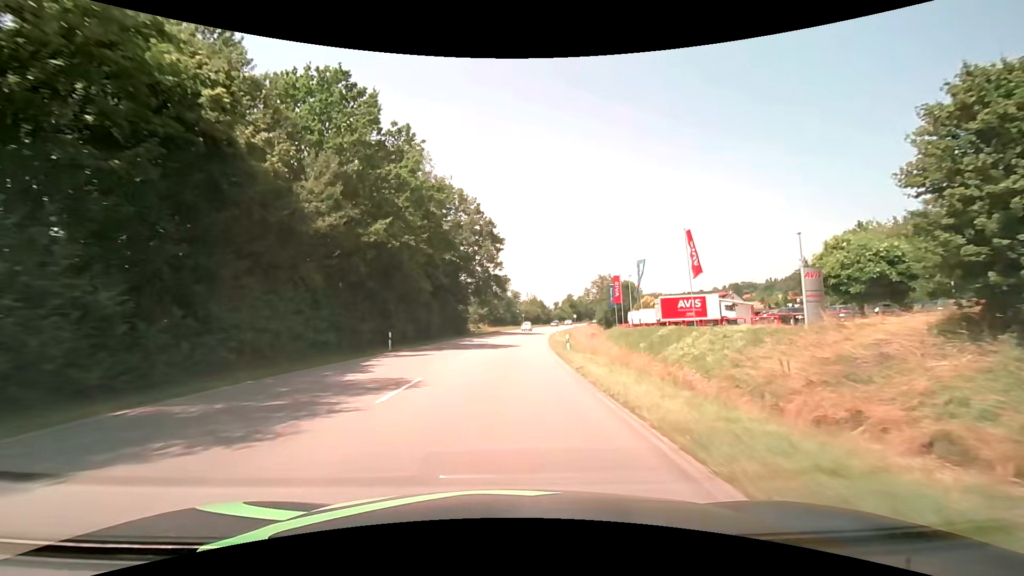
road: primary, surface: asphalt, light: Day
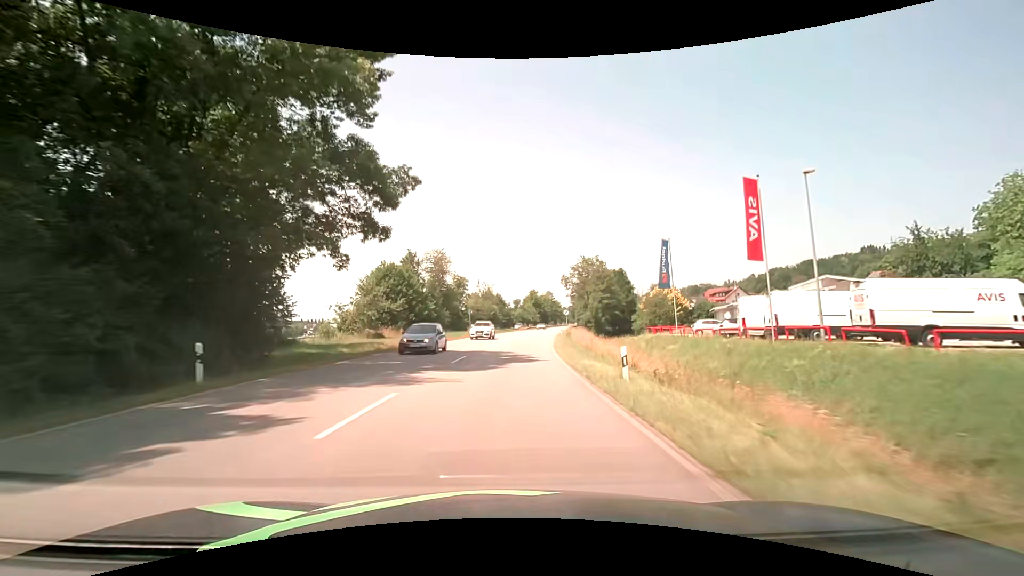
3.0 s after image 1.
(+2.2, +50.1) m; +5°
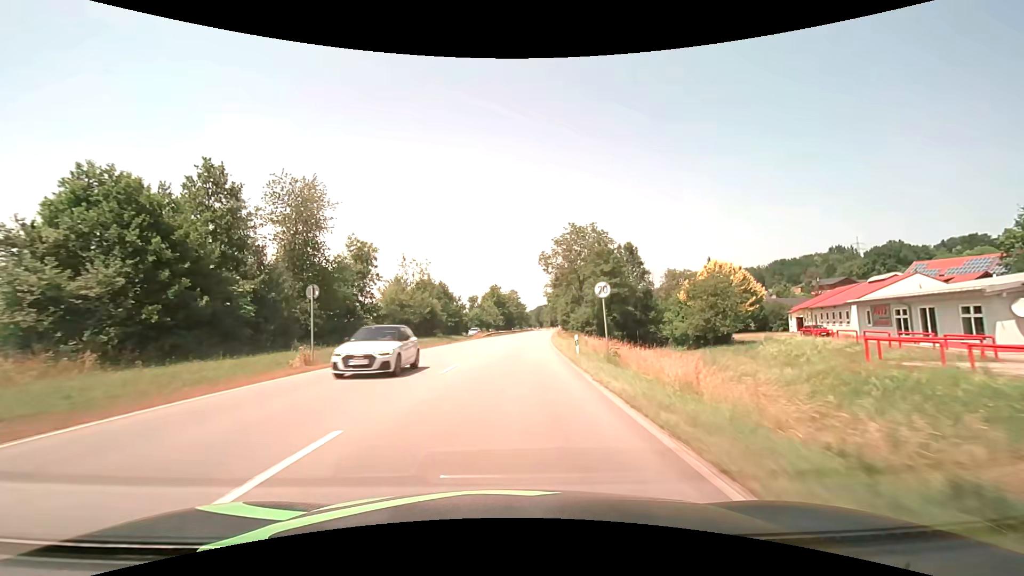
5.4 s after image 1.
(+1.7, +39.1) m; +5°
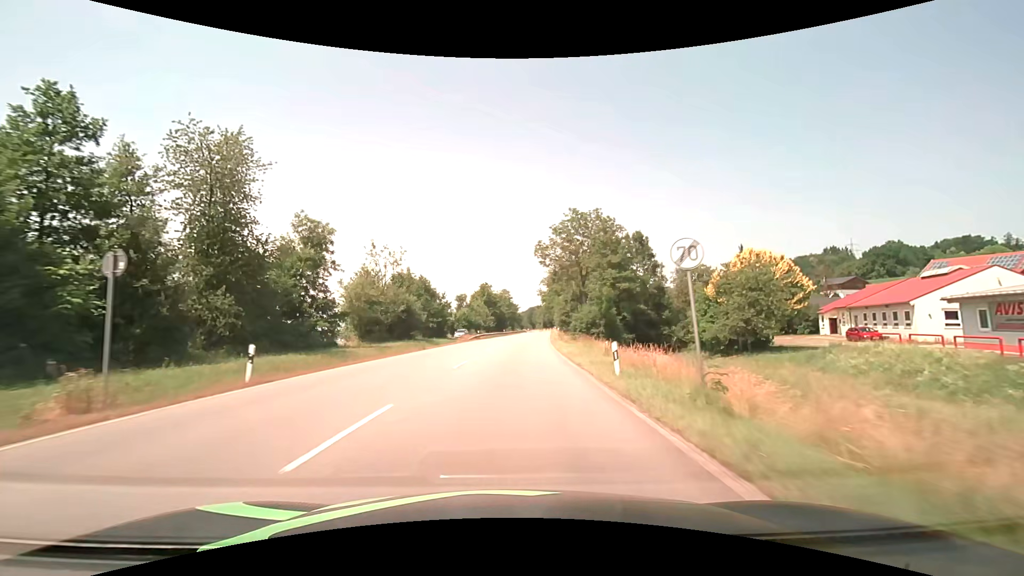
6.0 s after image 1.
(+0.1, +9.7) m; +1°
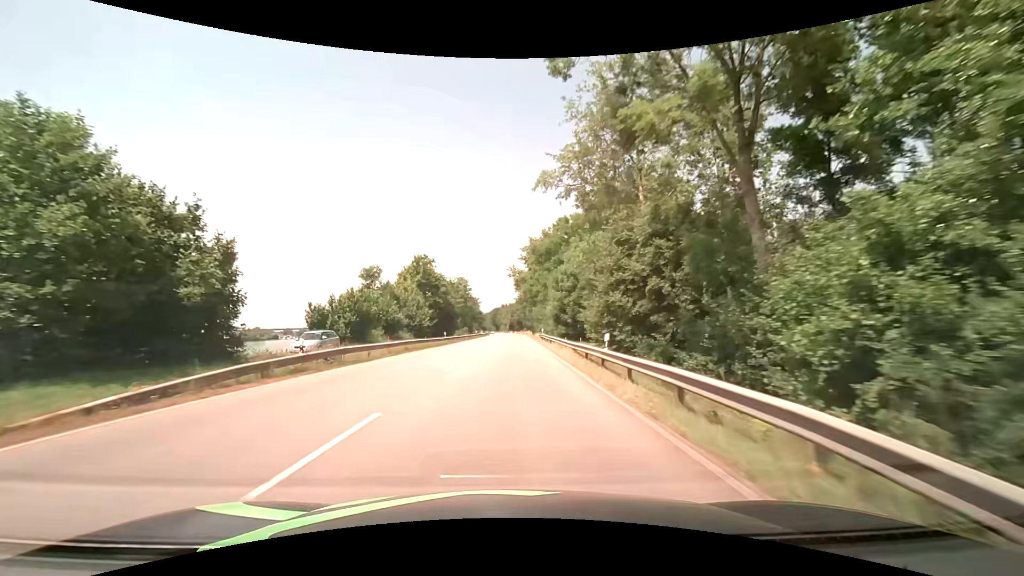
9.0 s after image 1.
(+2.0, +48.4) m; +4°
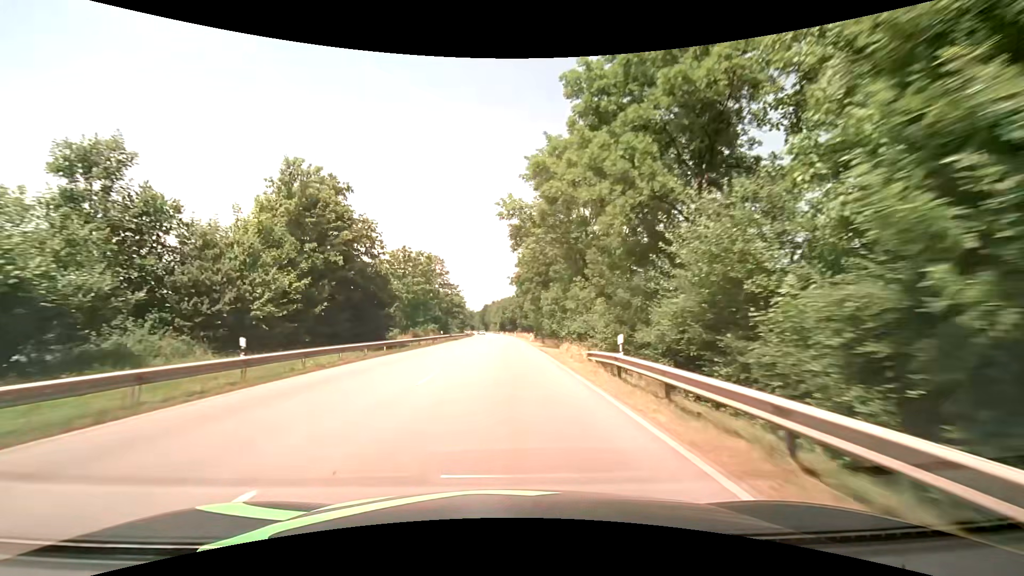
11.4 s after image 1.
(+0.5, +39.7) m; +1°
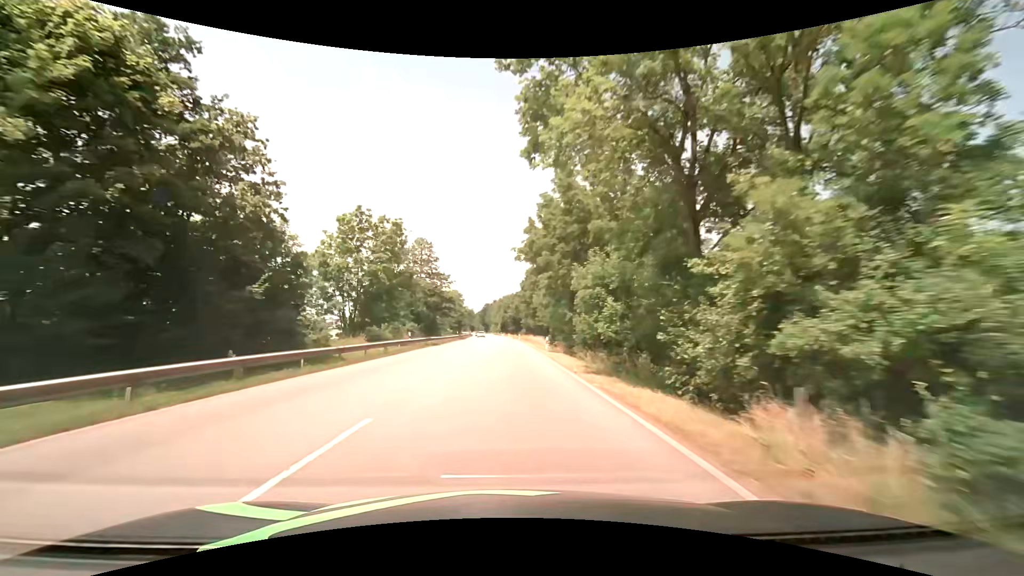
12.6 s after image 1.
(0.0, +20.6) m; 0°
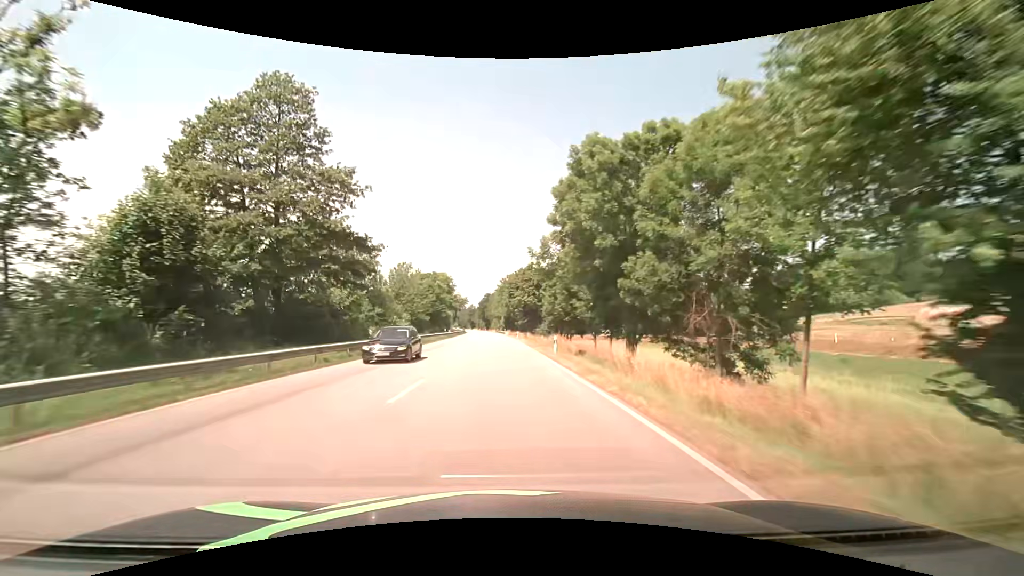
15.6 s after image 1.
(+0.2, +54.7) m; 0°
(0, +10) (0, +20) (0, +30) (0, +40) (0, +50) (-1, +60) (-1, +70) (-1, +80) (-2, +90) (-2, +100) m
